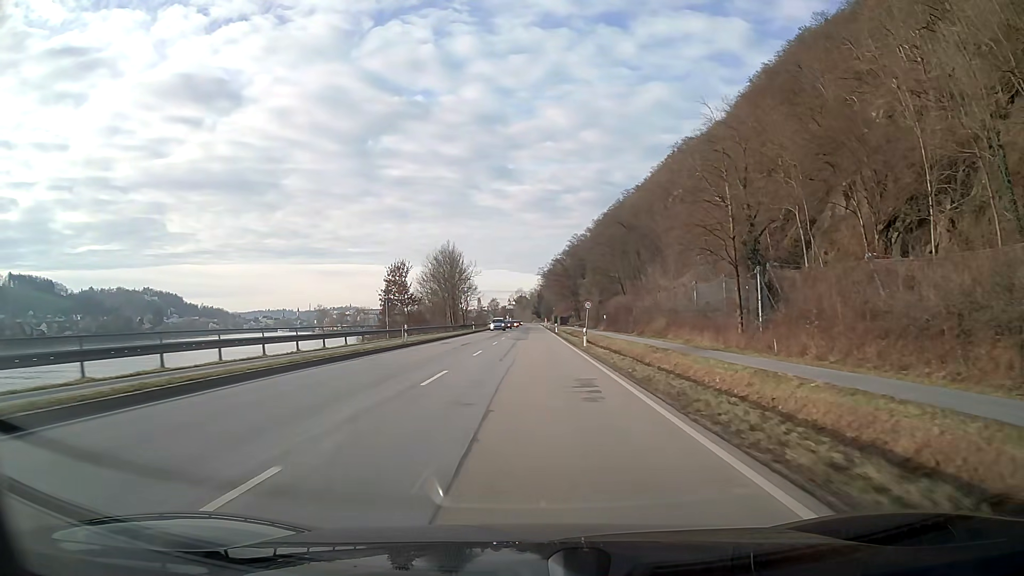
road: primary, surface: asphalt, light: Day
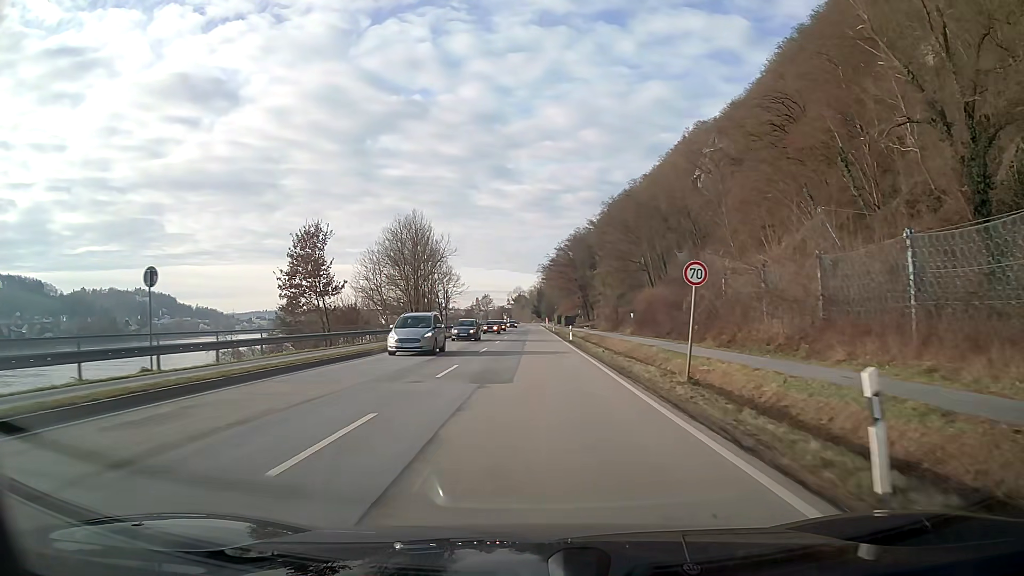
(0.0, +32.5) m; 0°
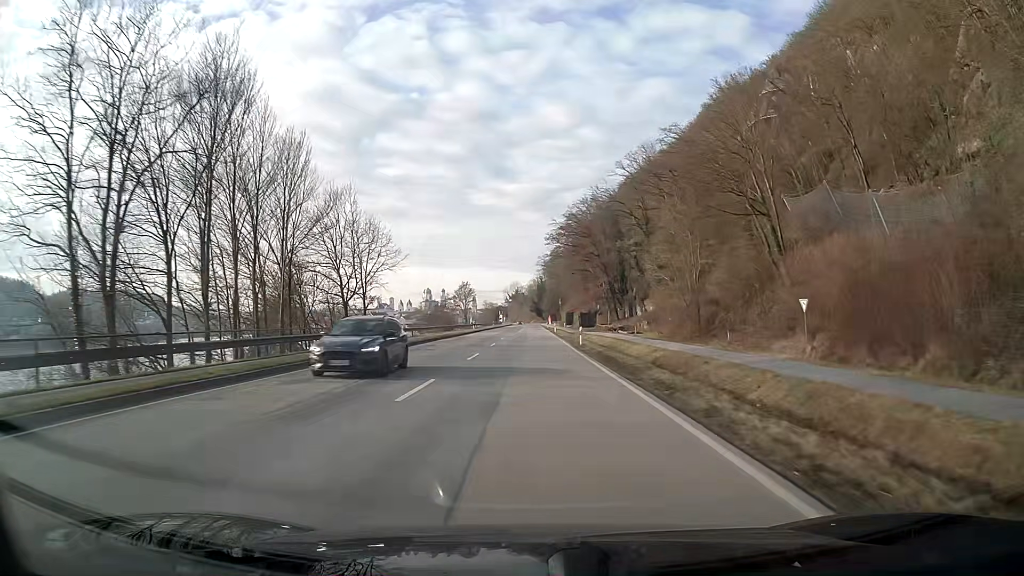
(+0.1, +54.2) m; 0°
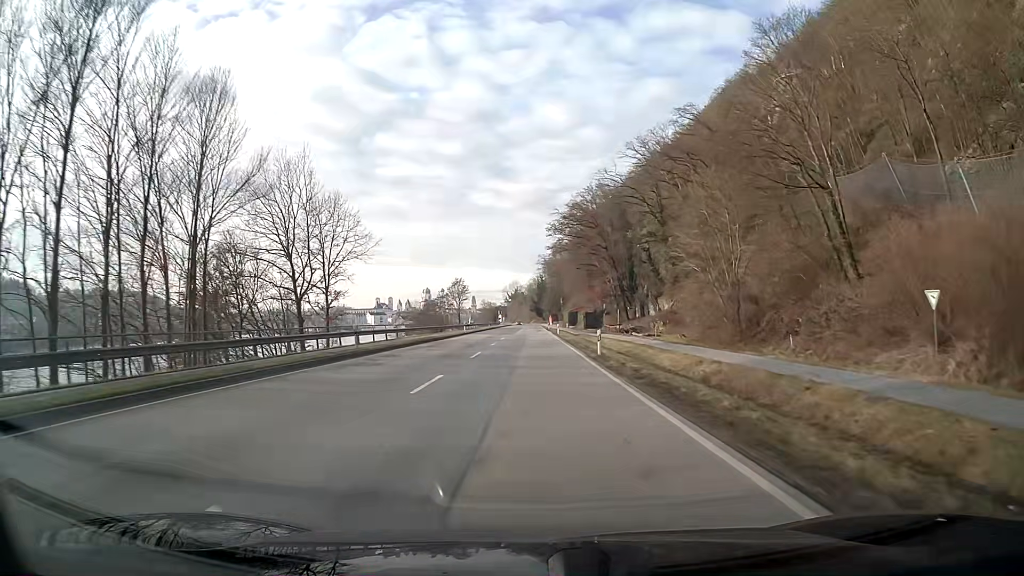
(0.0, +10.8) m; 0°
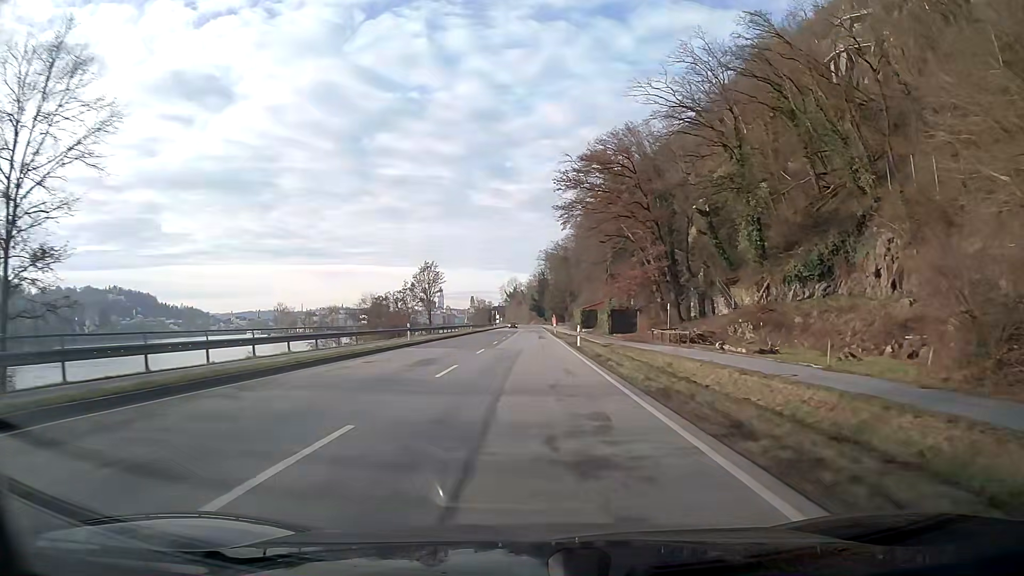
(0.0, +32.5) m; 0°
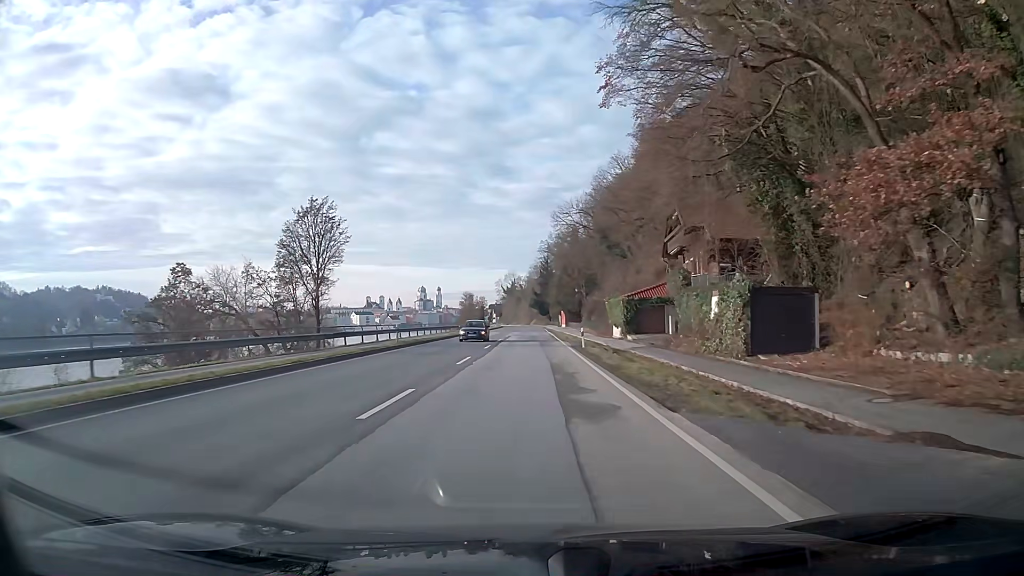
(0.0, +43.2) m; 0°
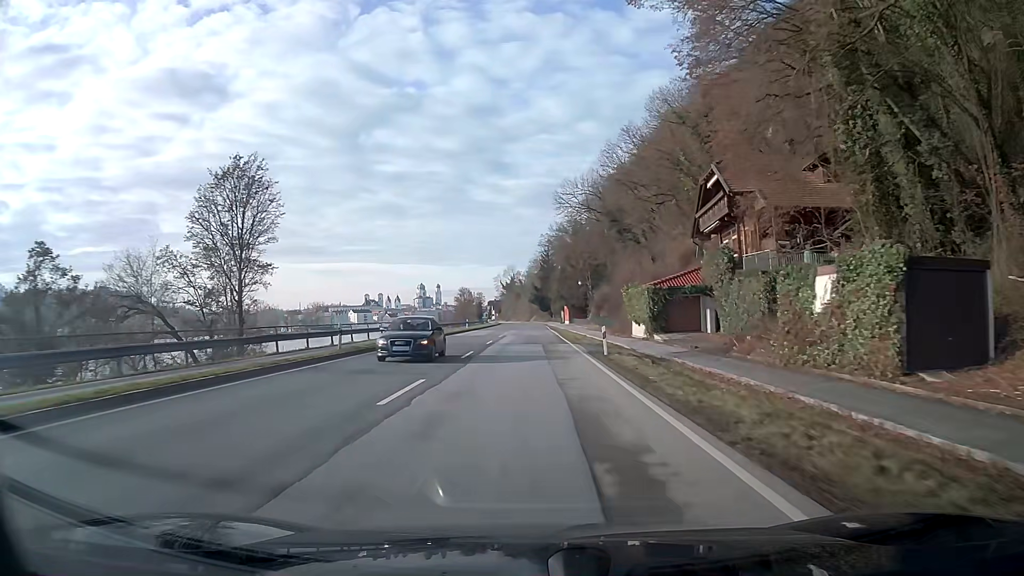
(0.0, +10.8) m; 0°
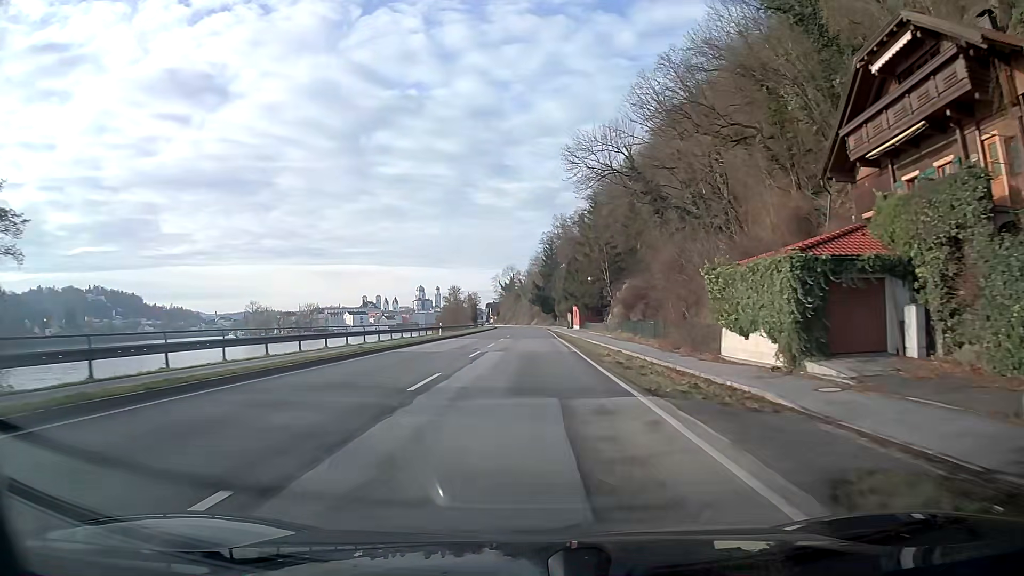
(0.0, +21.6) m; 0°
